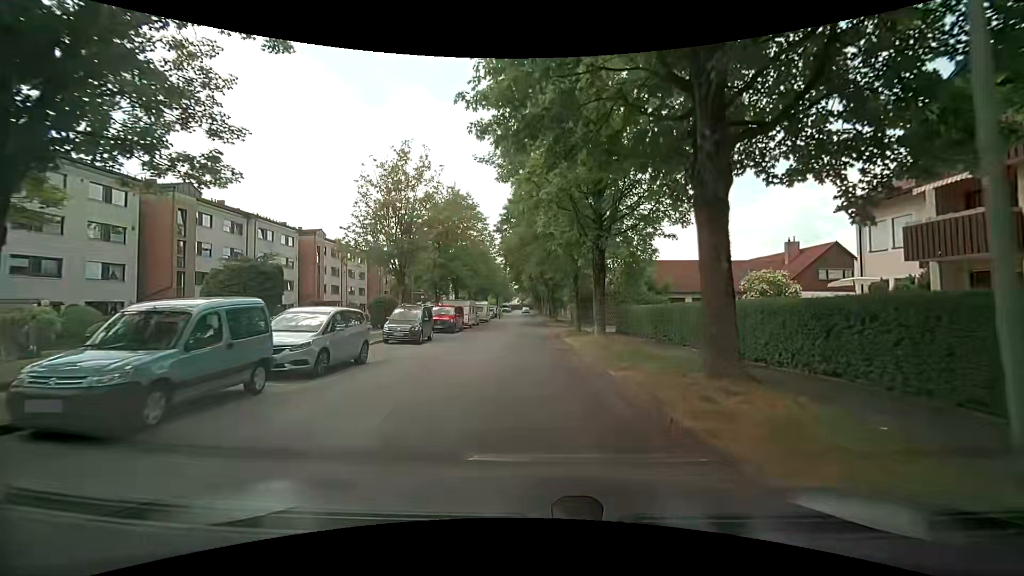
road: residential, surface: asphalt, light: Day
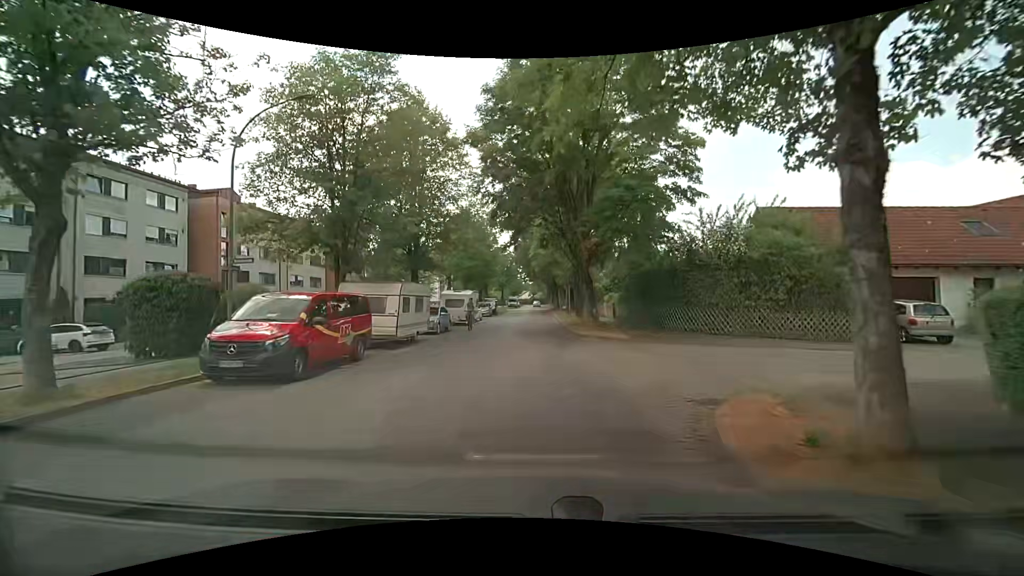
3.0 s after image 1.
(-0.3, +23.3) m; -1°
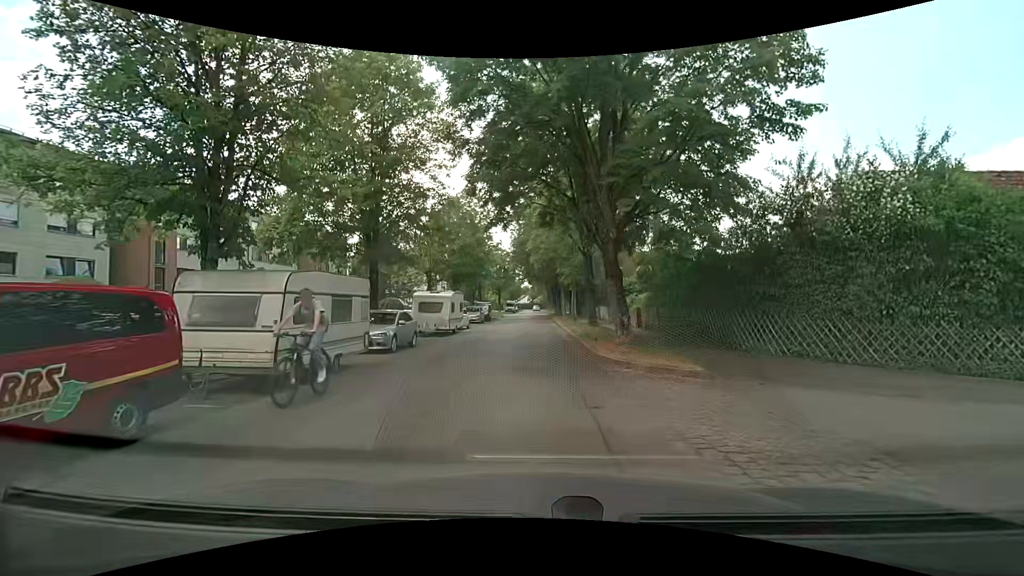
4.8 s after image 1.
(0.0, +7.6) m; 0°
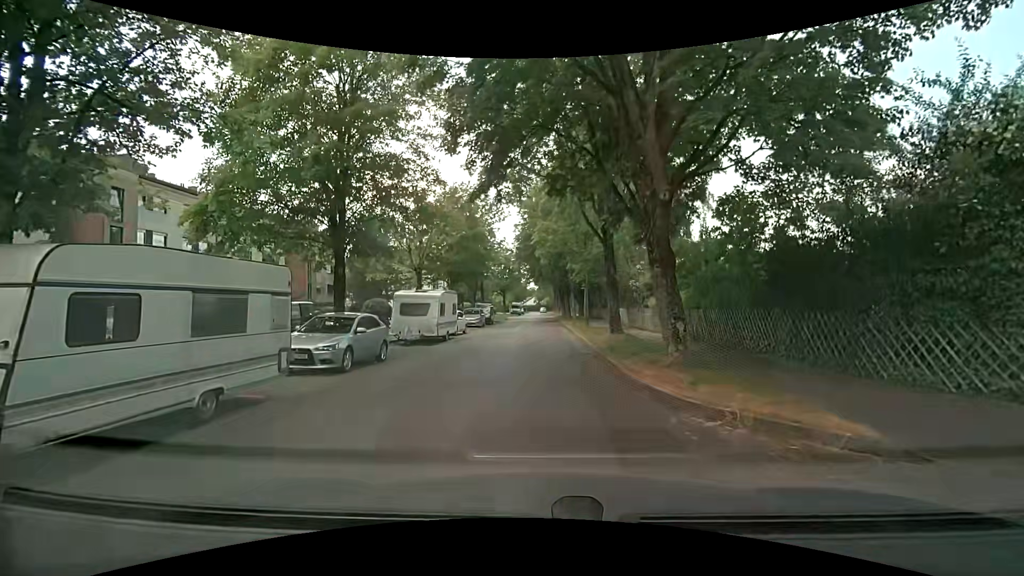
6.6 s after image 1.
(+0.1, +4.9) m; -1°
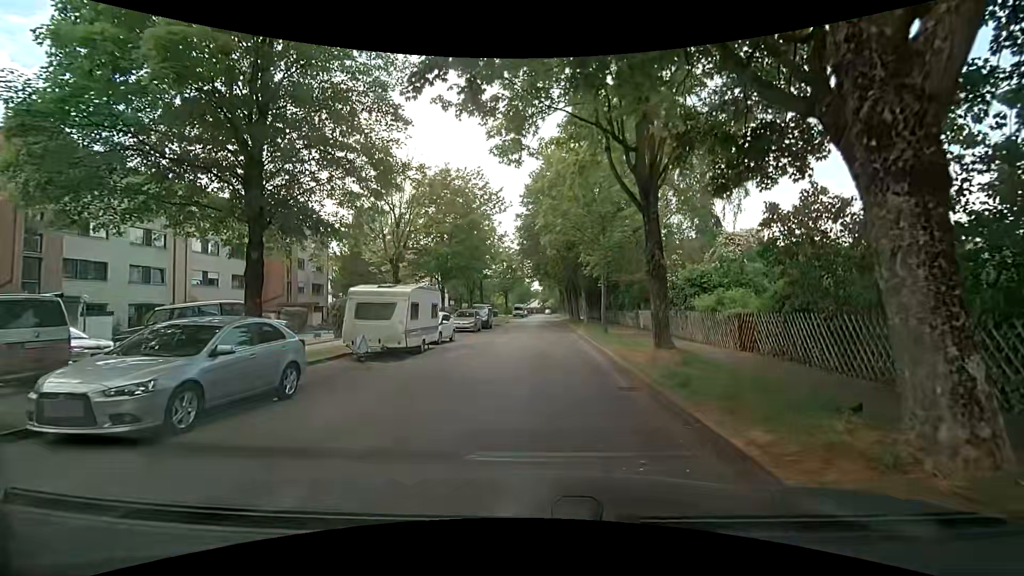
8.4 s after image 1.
(0.0, +6.3) m; -1°
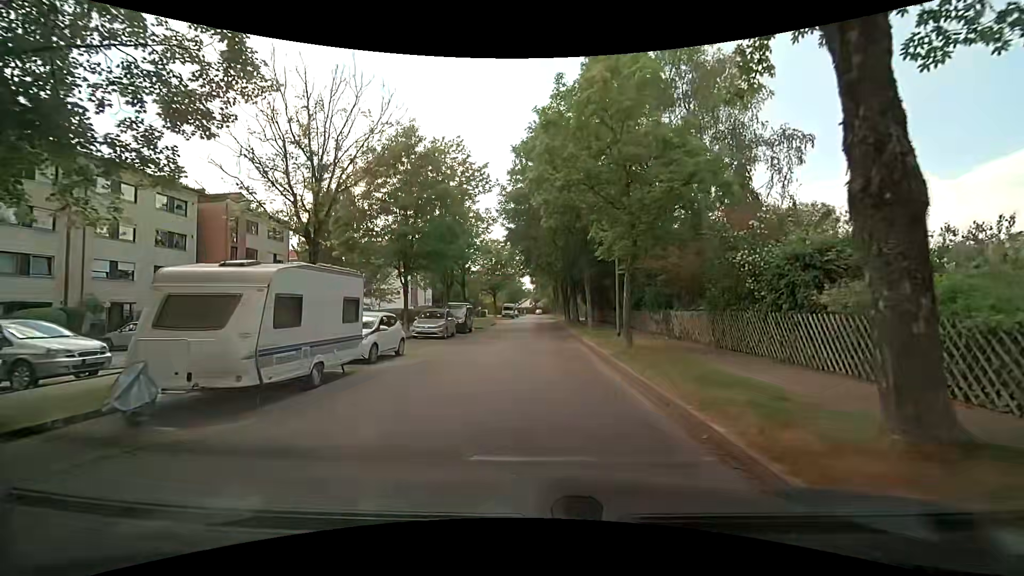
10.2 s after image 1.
(+0.2, +8.4) m; +1°
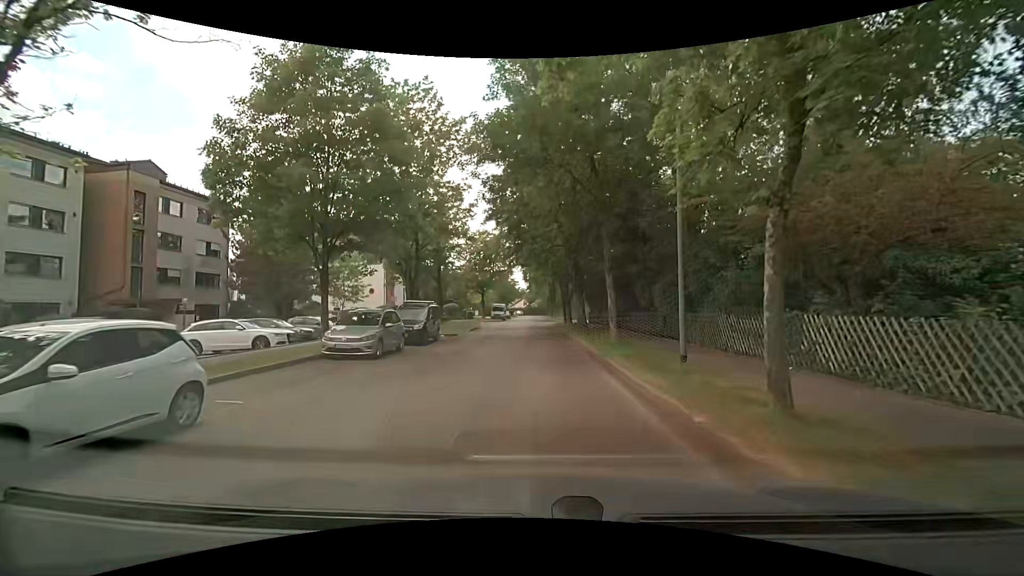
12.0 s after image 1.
(+0.3, +10.3) m; +1°
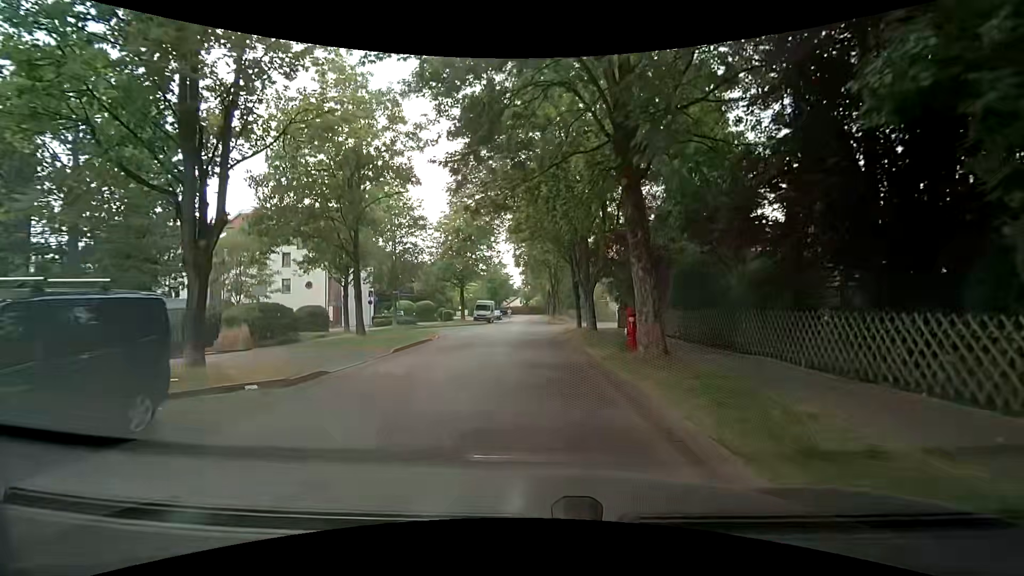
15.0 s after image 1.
(+0.2, +18.7) m; +1°
